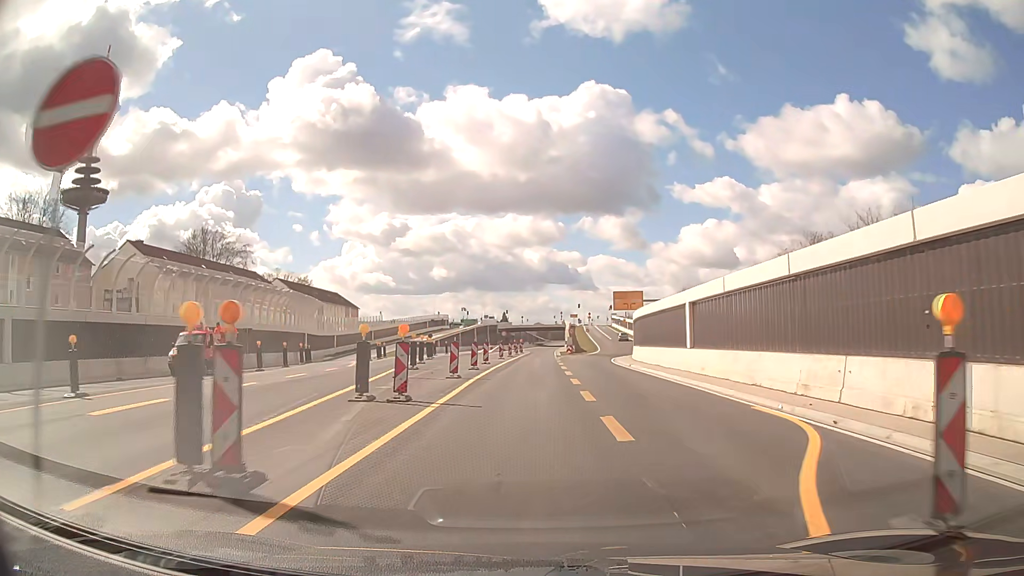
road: trunk_link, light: Day
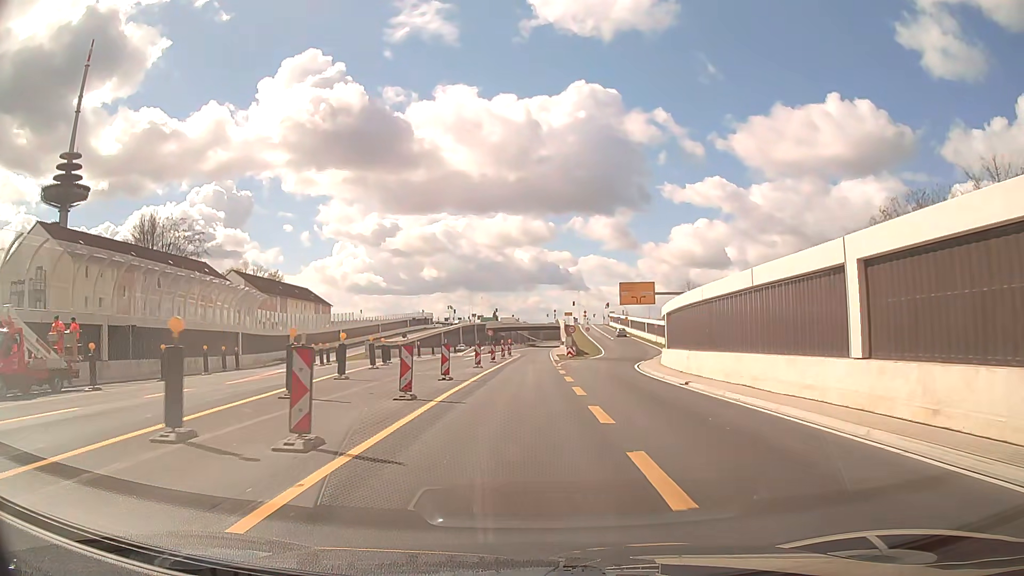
(+0.2, +15.6) m; +1°
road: trunk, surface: asphalt
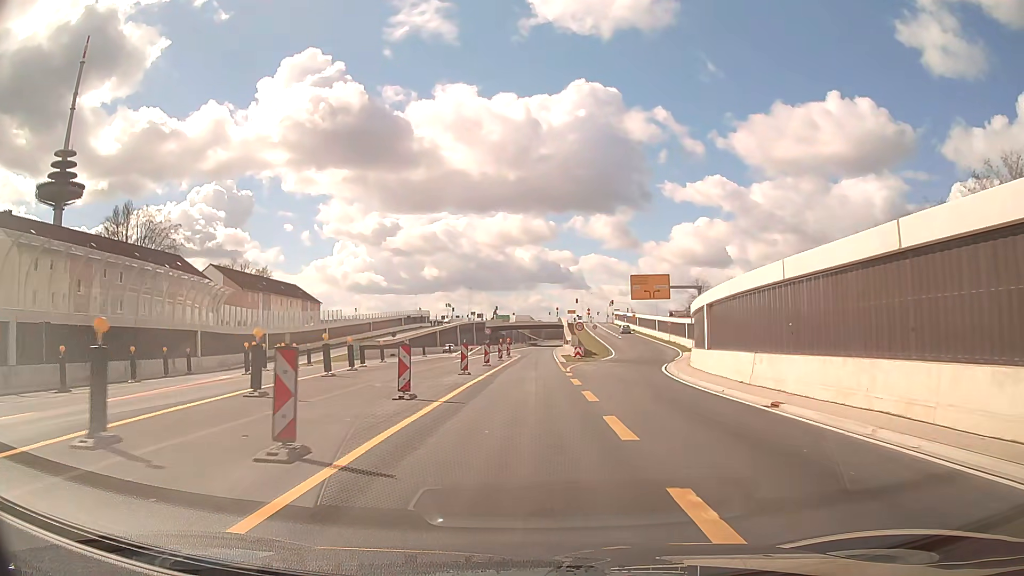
(0.0, +8.2) m; 0°
(0, +10) (0, +20) (0, +30) (0, +40) (+1, +50) (+1, +60) (+1, +70) (+1, +80) (+2, +90) (+2, +100) m
